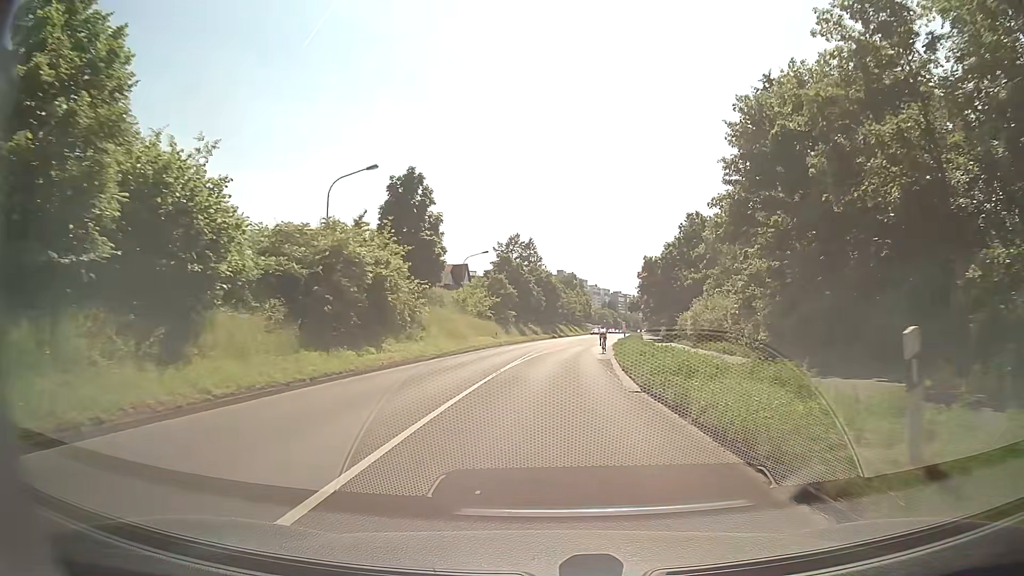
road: secondary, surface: asphalt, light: Day
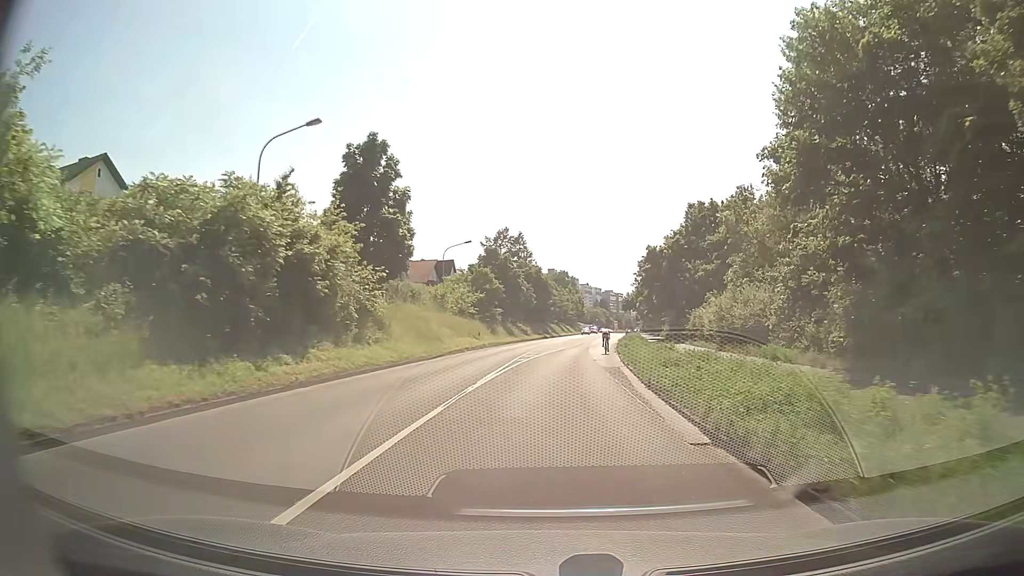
(+0.1, +7.3) m; +1°
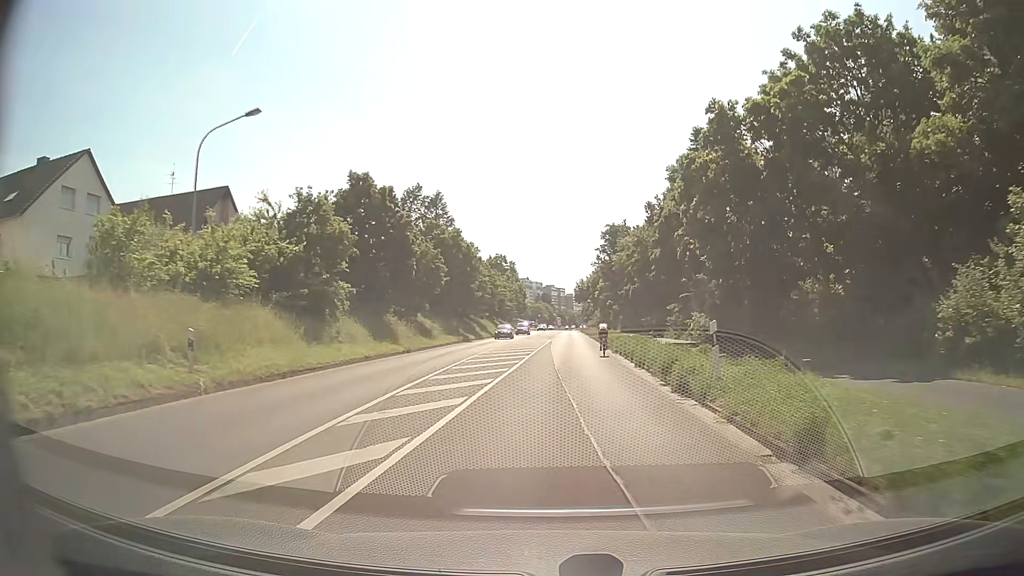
(+1.6, +35.8) m; +6°
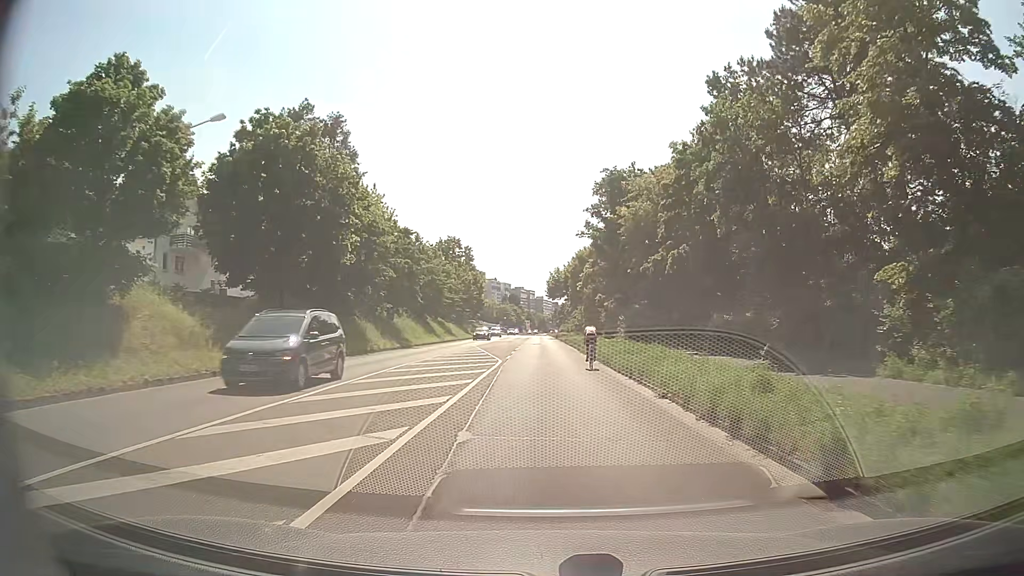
(+0.5, +34.4) m; +2°
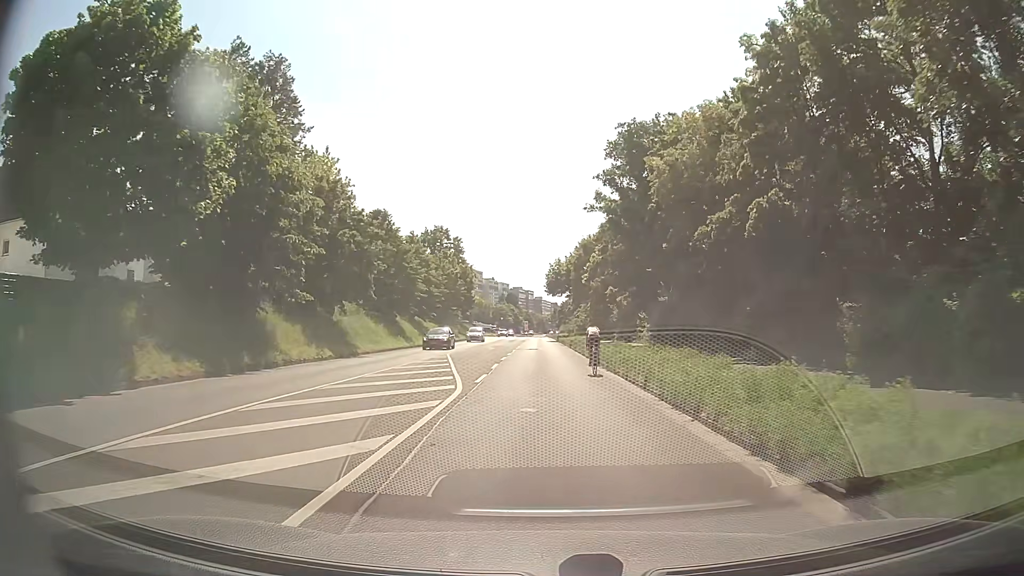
(0.0, +13.6) m; 0°
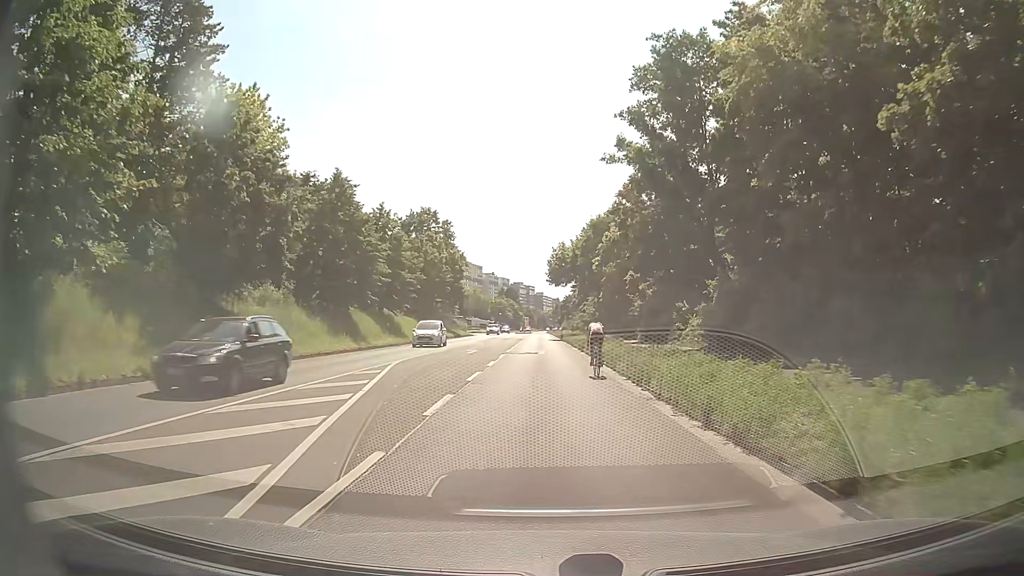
(-0.1, +13.3) m; 0°
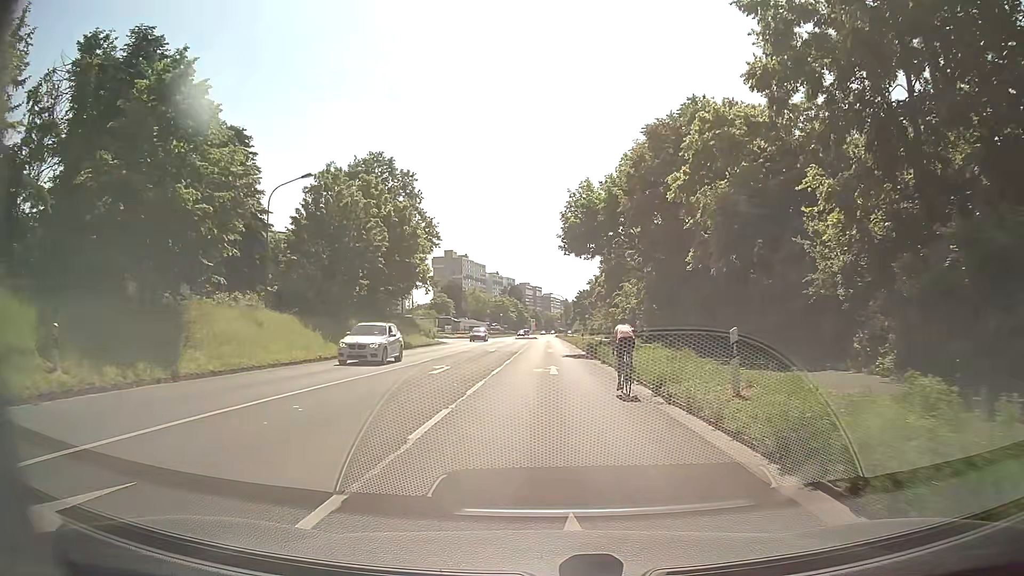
(-0.3, +32.3) m; 0°
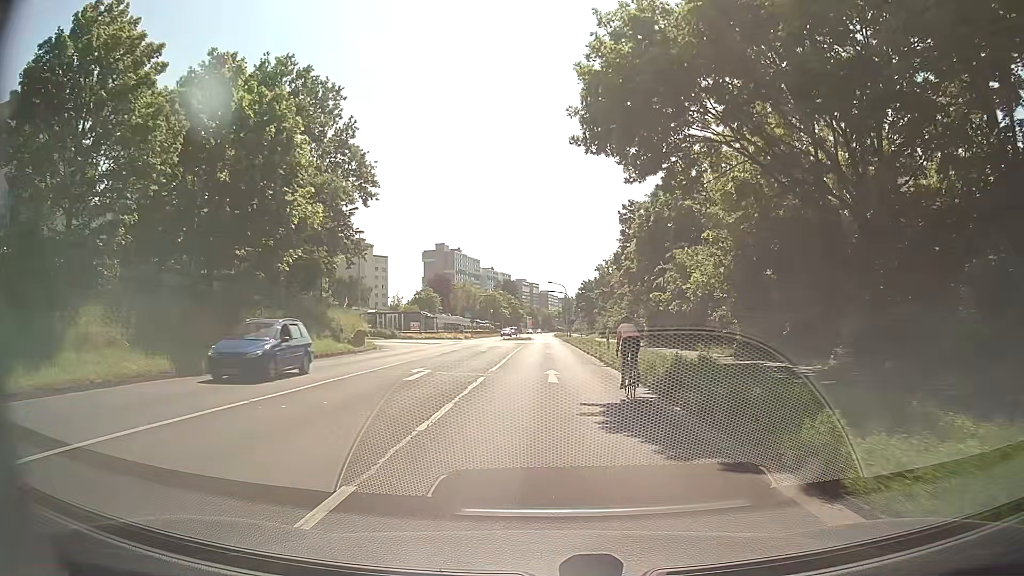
(-0.1, +23.7) m; 0°
(0, +10) (0, +20) (0, +30) (0, +40) (0, +50) (0, +60) (0, +70) (0, +80) (0, +90) (0, +100) m
